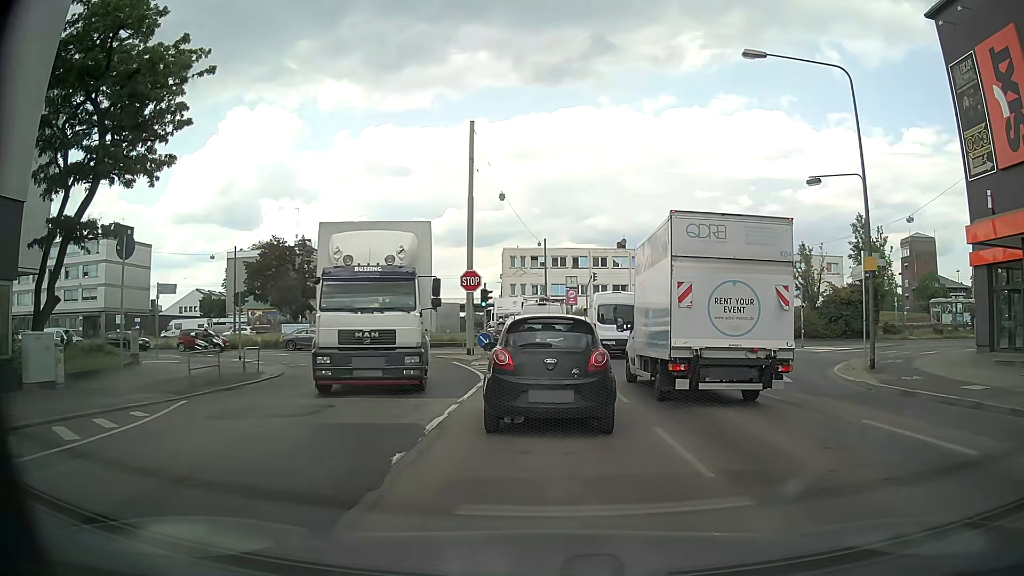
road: secondary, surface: asphalt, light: Day
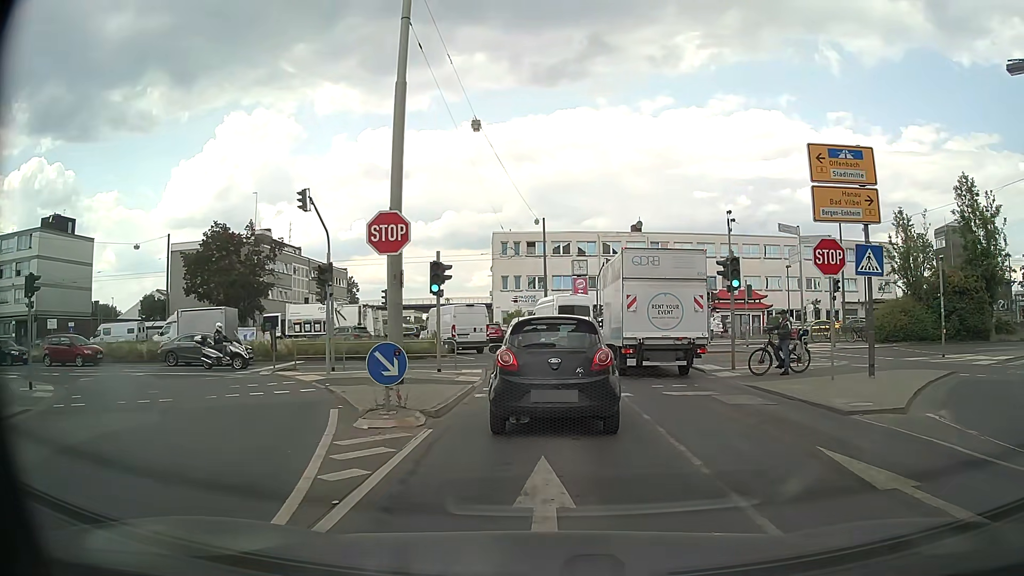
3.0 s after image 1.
(-0.1, +15.0) m; -1°
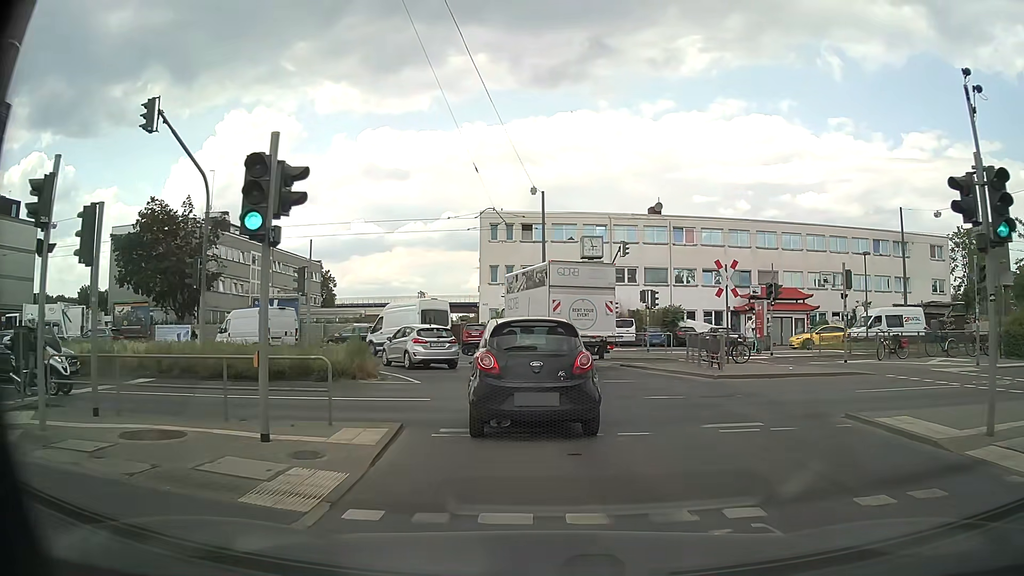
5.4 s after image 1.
(0.0, +12.3) m; 0°
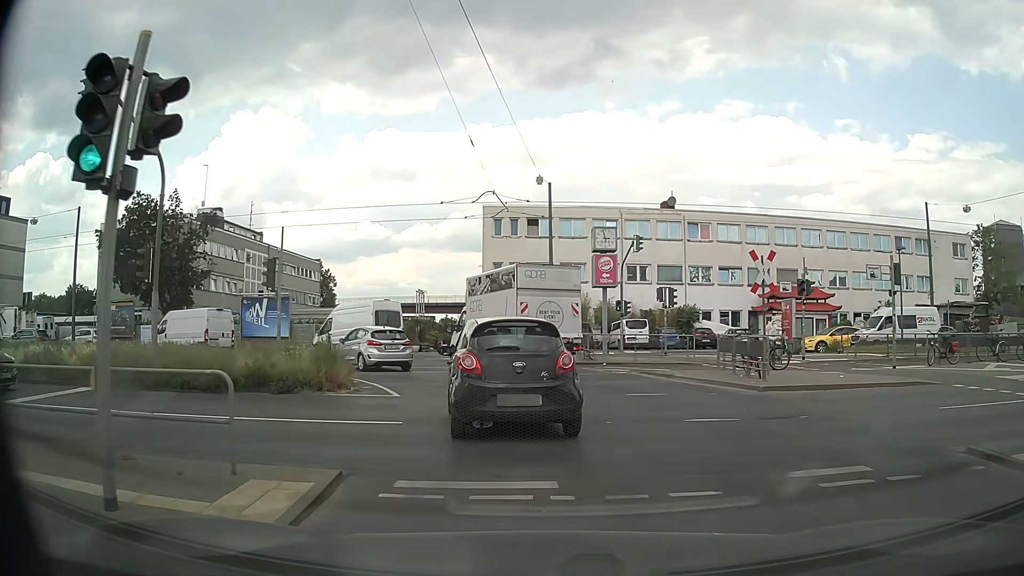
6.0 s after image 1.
(0.0, +3.2) m; 0°
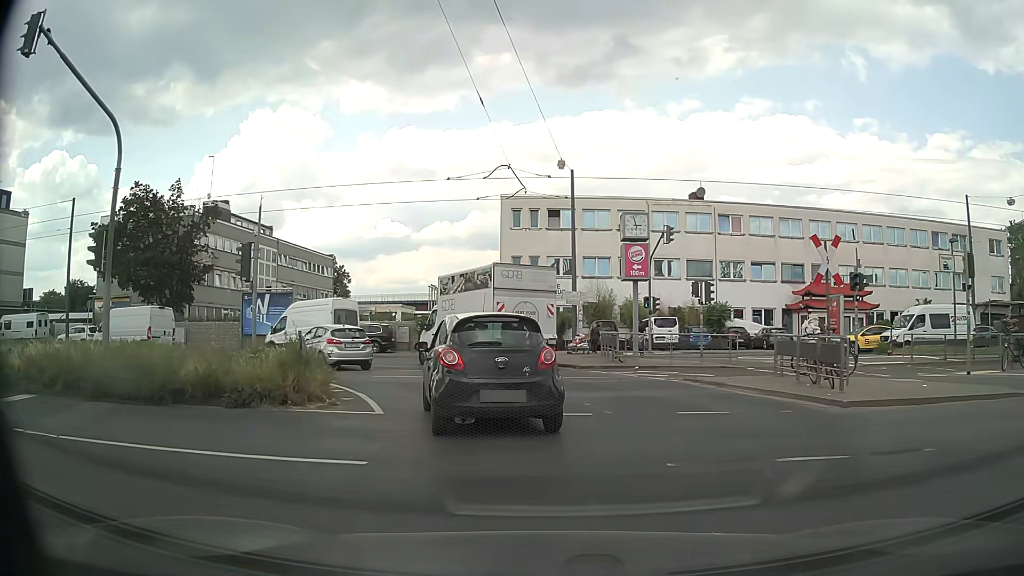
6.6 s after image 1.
(0.0, +3.1) m; -2°
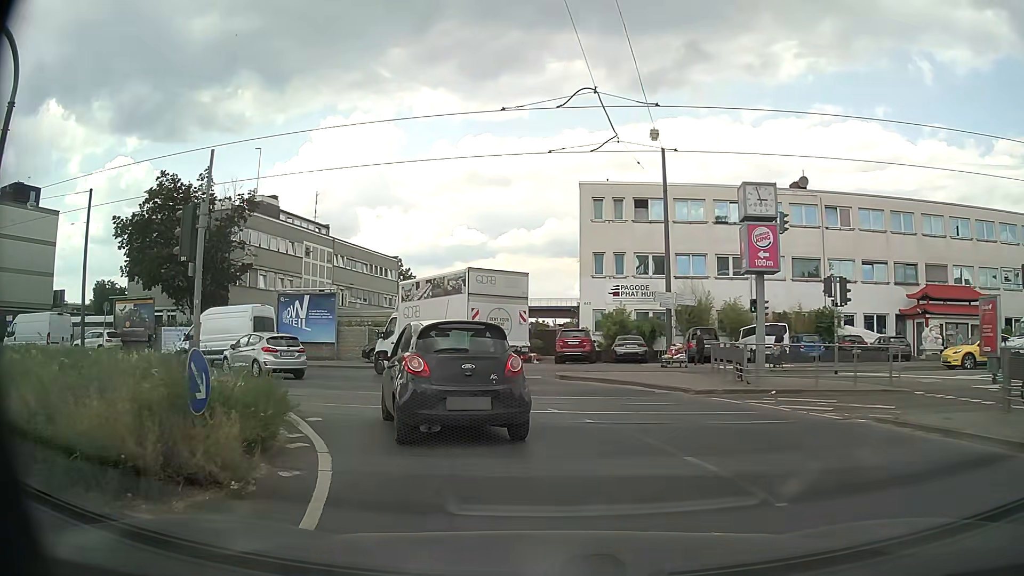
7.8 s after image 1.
(-0.3, +6.4) m; -6°
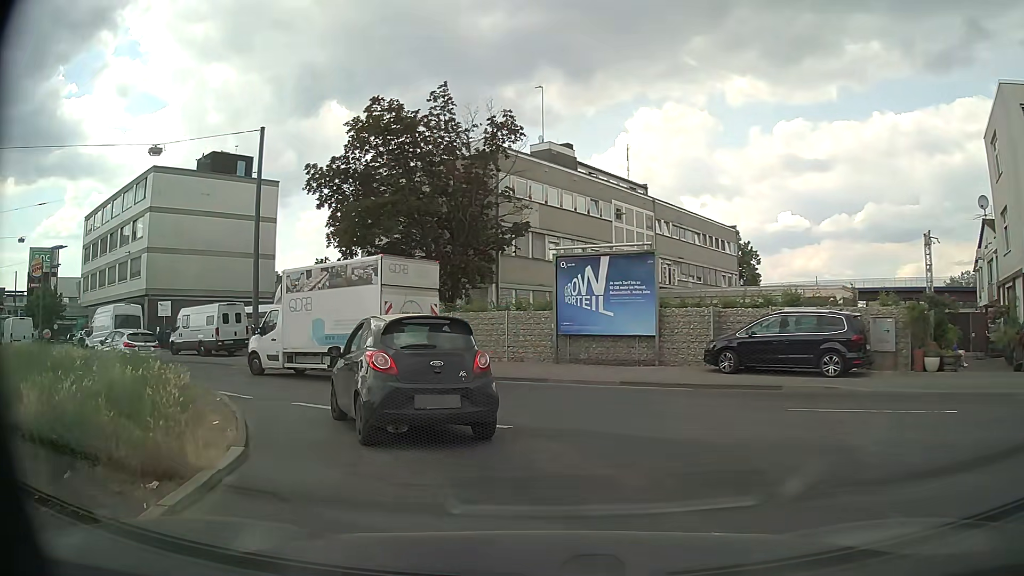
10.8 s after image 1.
(-3.5, +15.0) m; -27°
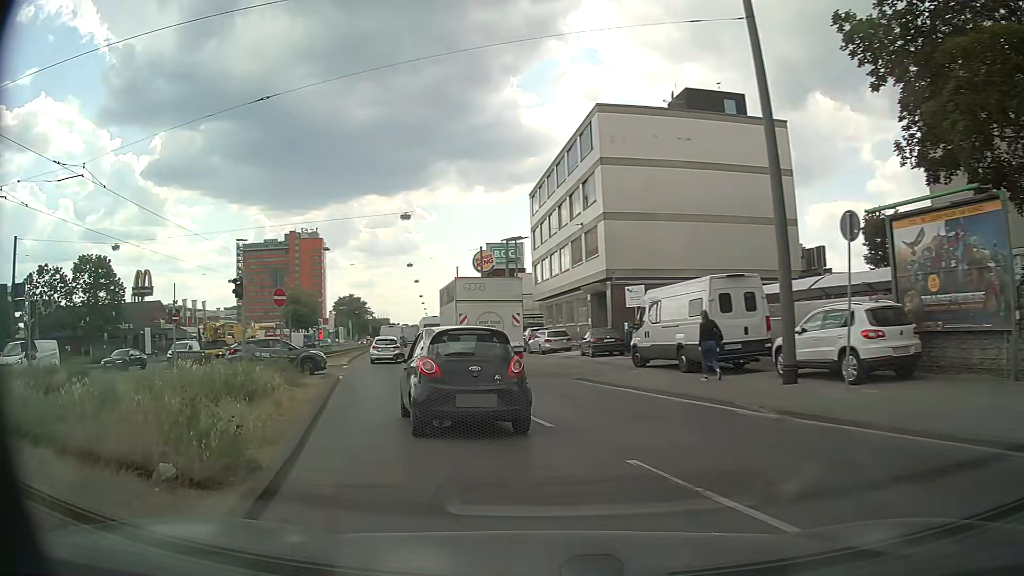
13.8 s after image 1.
(-6.1, +15.0) m; -45°
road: primary
(-2, +10) (-4, +20) (-6, +29) (-9, +39) (-11, +49) (-13, +59) (-14, +68) (-16, +78) (-18, +88) (-19, +98) m
